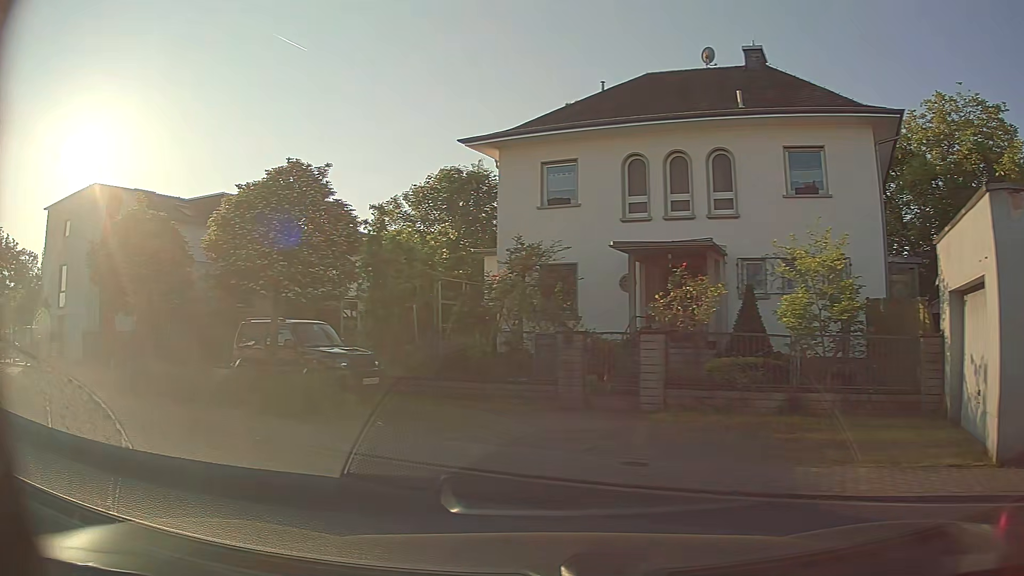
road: residential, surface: asphalt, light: Day
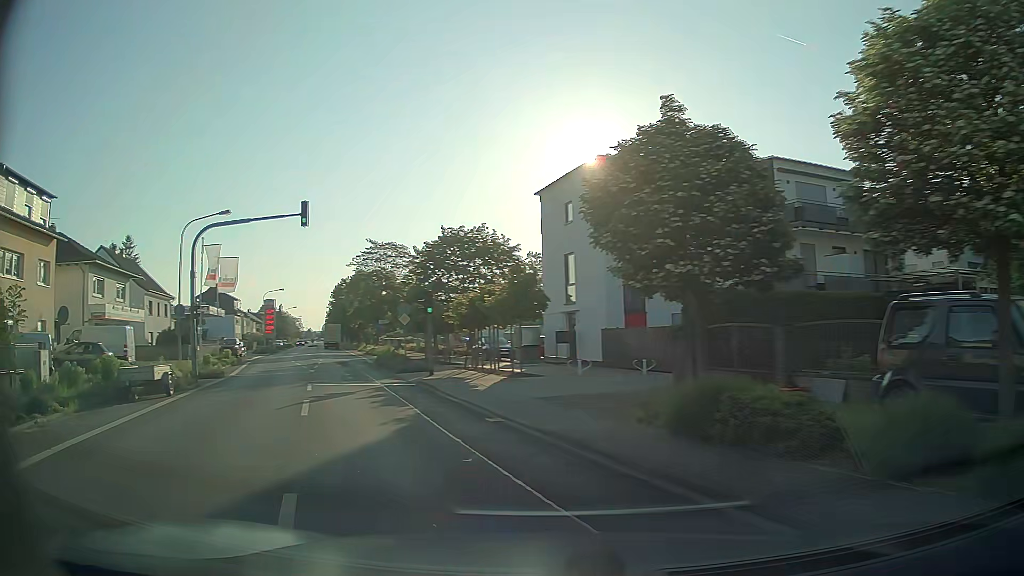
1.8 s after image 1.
(-3.0, +6.5) m; -45°
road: tertiary
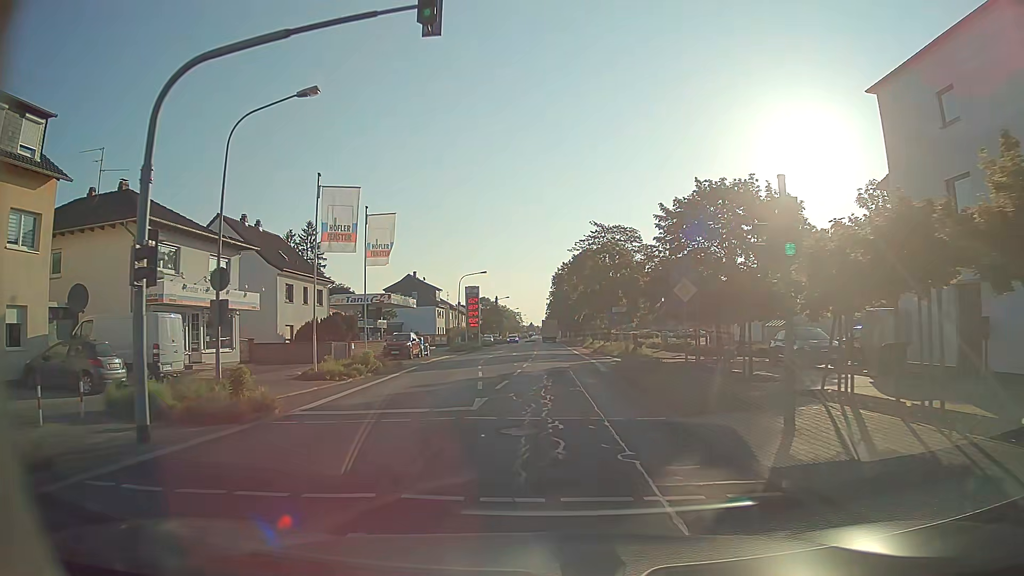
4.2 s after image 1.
(-4.3, +16.5) m; -20°
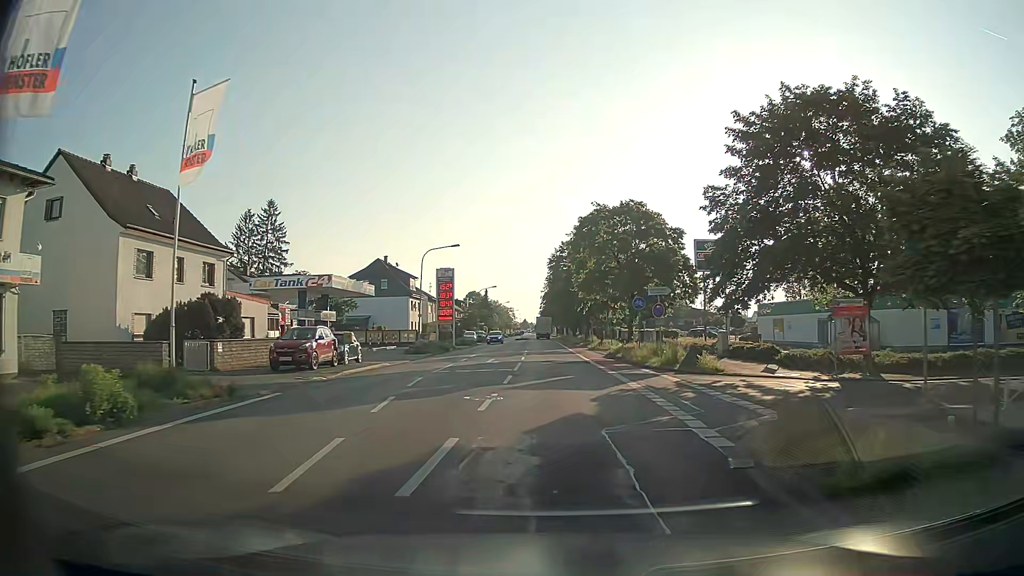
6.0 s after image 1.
(0.0, +18.0) m; 0°
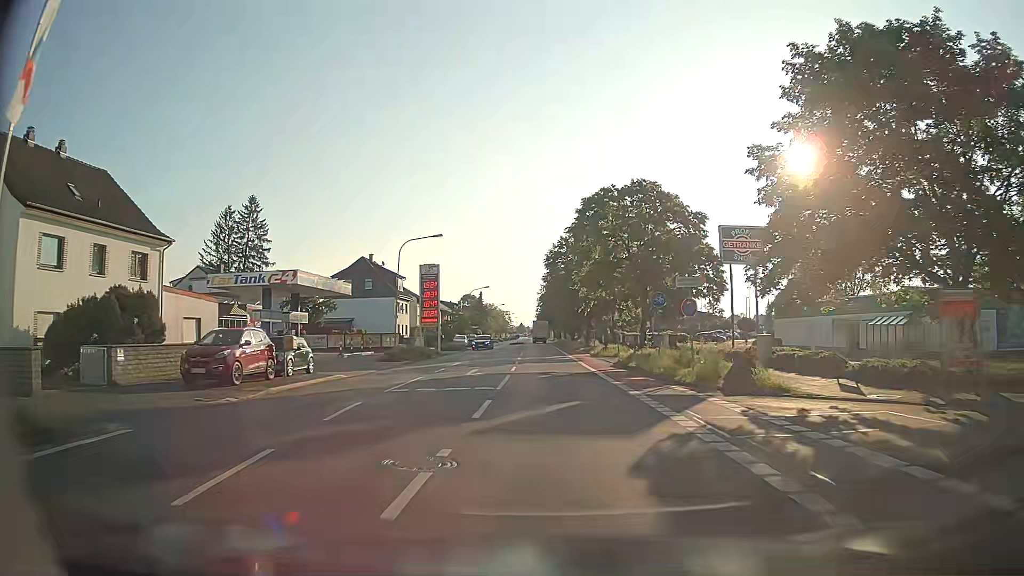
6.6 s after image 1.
(0.0, +6.7) m; 0°
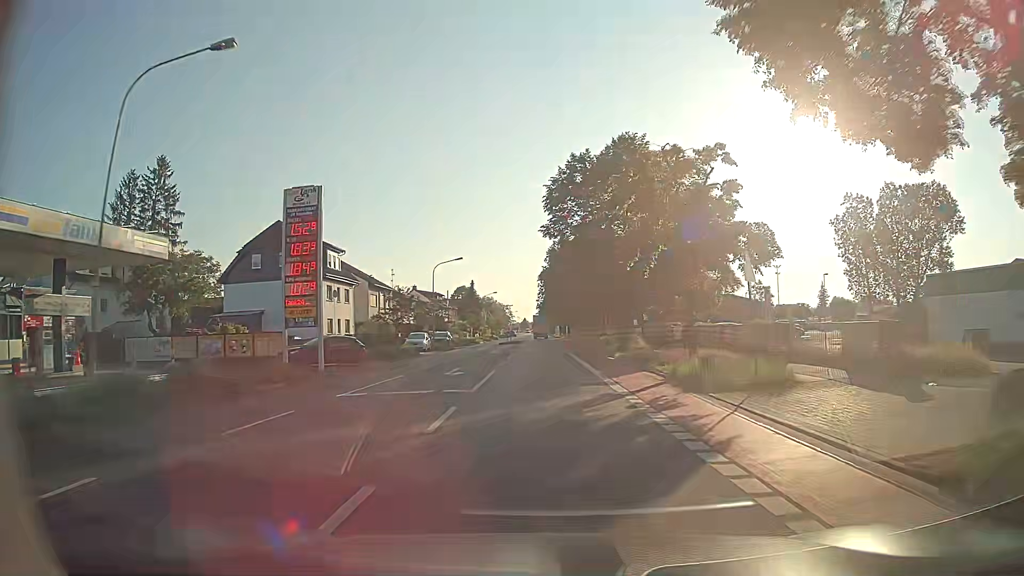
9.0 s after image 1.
(+0.3, +29.4) m; 0°
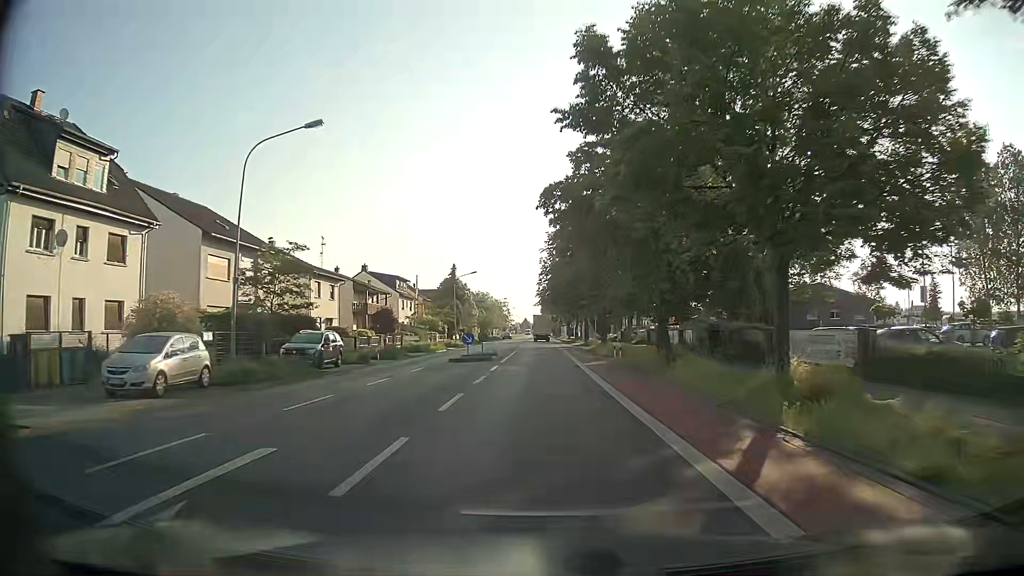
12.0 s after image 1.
(-0.5, +37.7) m; -1°
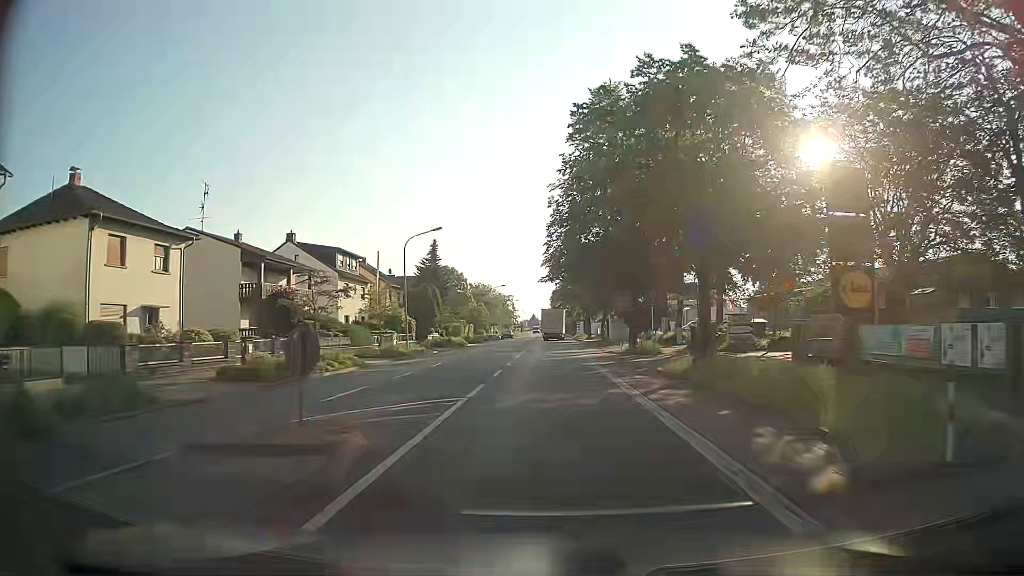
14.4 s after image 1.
(-0.2, +29.3) m; 0°
(0, +10) (0, +20) (0, +30) (0, +40) (0, +50) (0, +60) (0, +70) (0, +80) (0, +90) (0, +100) m
